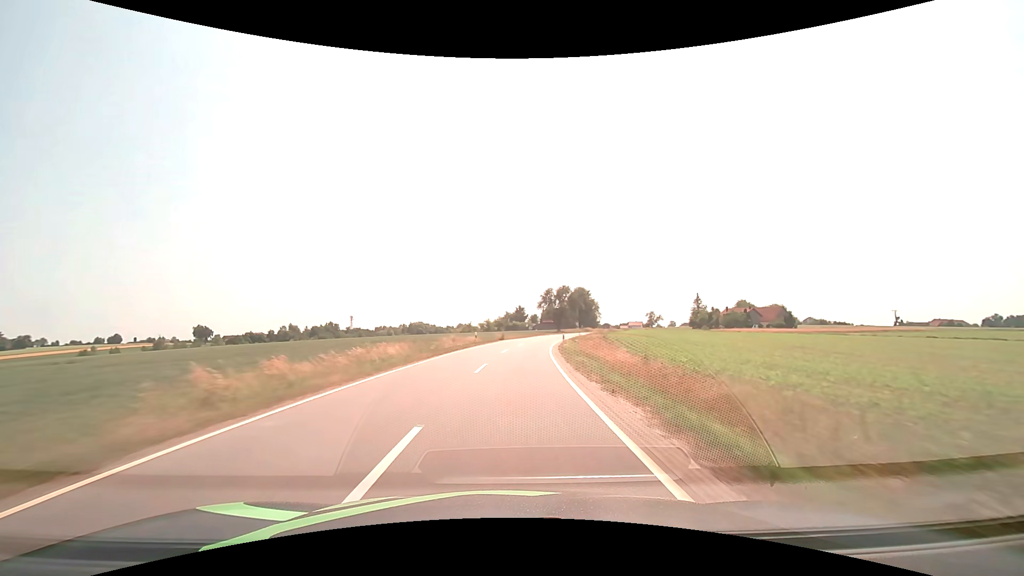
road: tertiary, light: Day
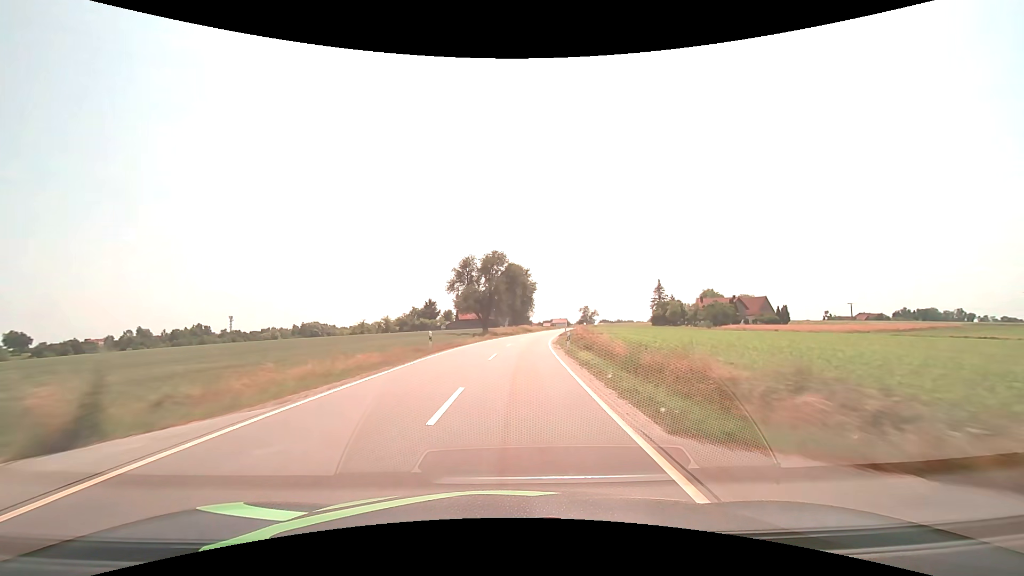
(+4.4, +56.5) m; +9°
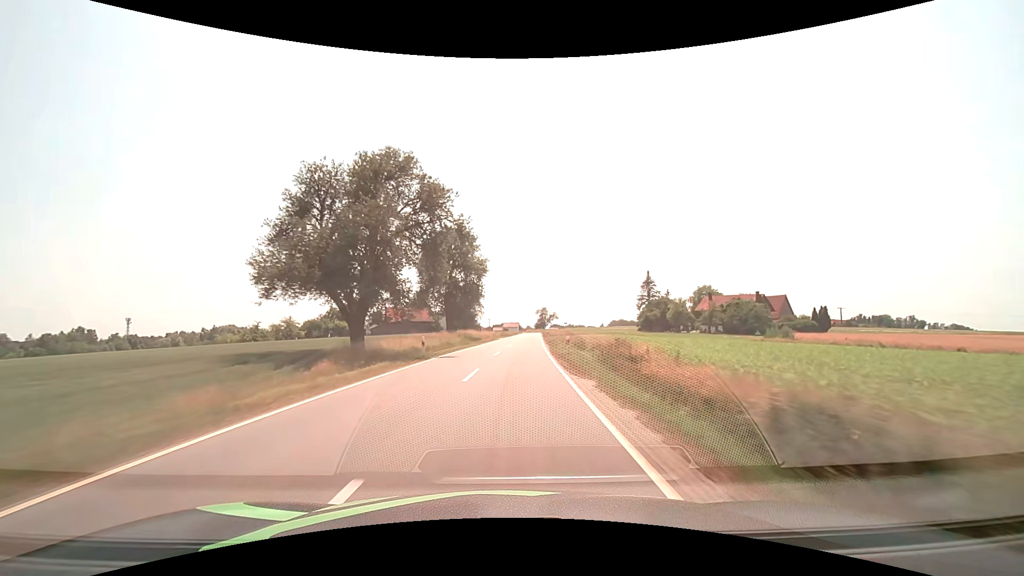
(+2.3, +42.5) m; +6°
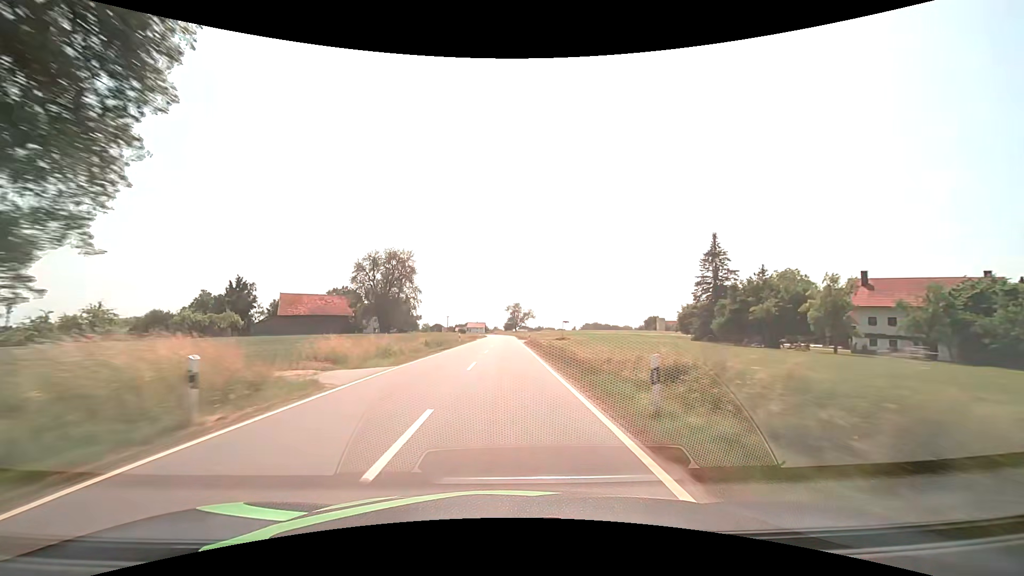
(+2.7, +56.7) m; +4°
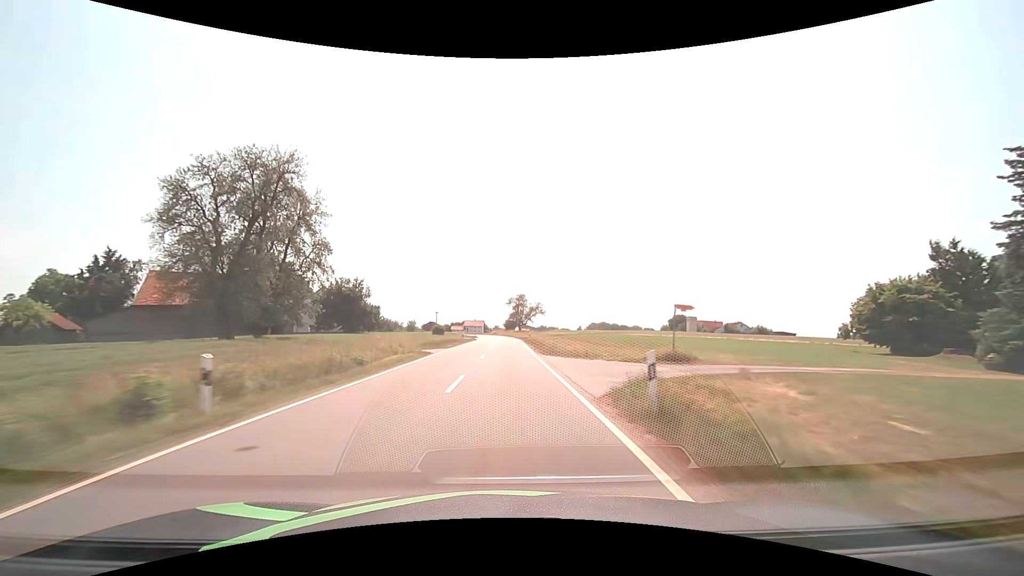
(0.0, +42.6) m; 0°
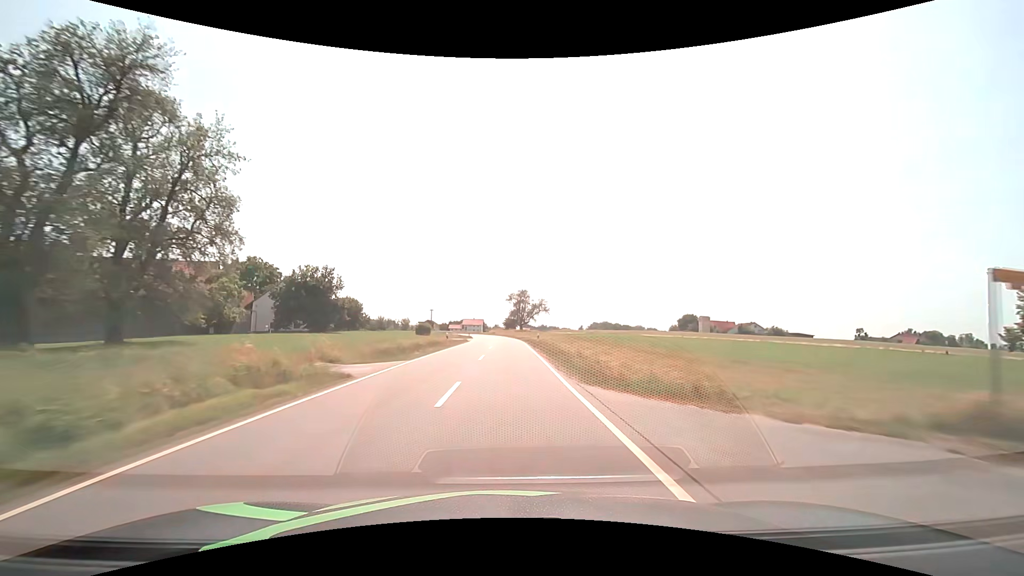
(0.0, +14.2) m; 0°
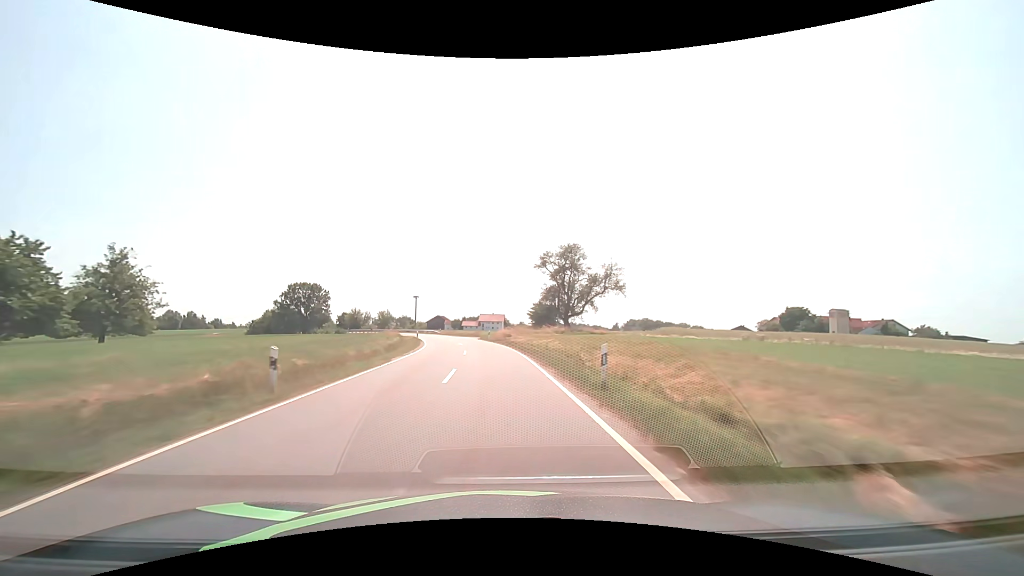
(-0.3, +69.6) m; -2°
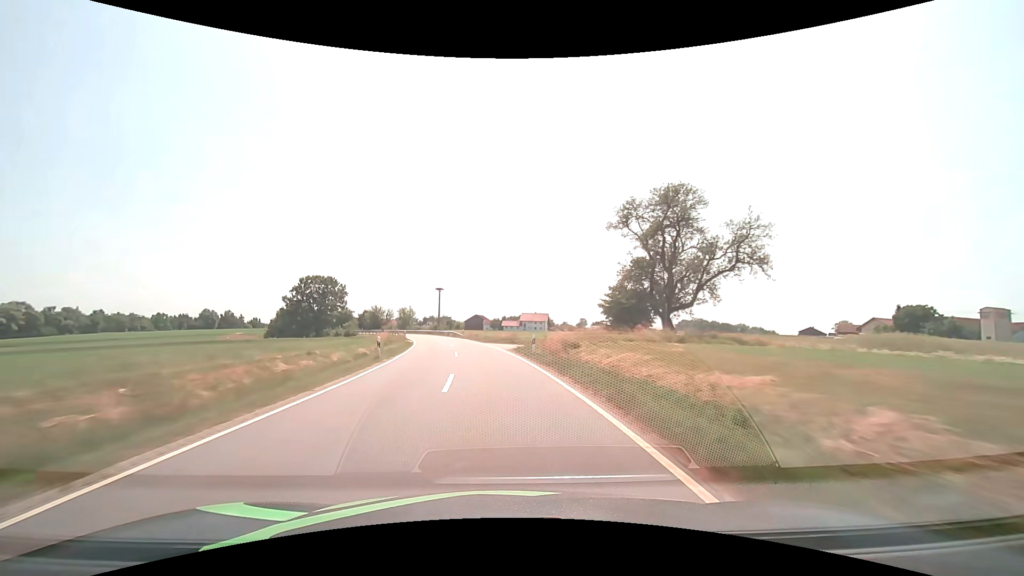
(-1.0, +26.0) m; -5°
(0, +10) (-1, +20) (-2, +30) (-3, +40) (-5, +50) (-7, +59) (-10, +69) (-13, +79) (-16, +88) (-20, +97) m
